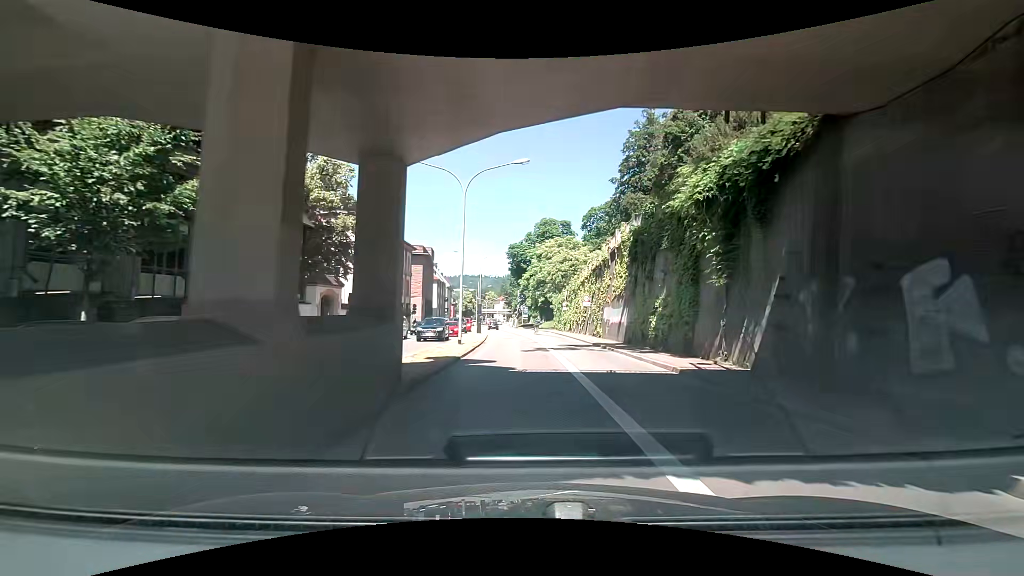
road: primary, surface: asphalt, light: Day
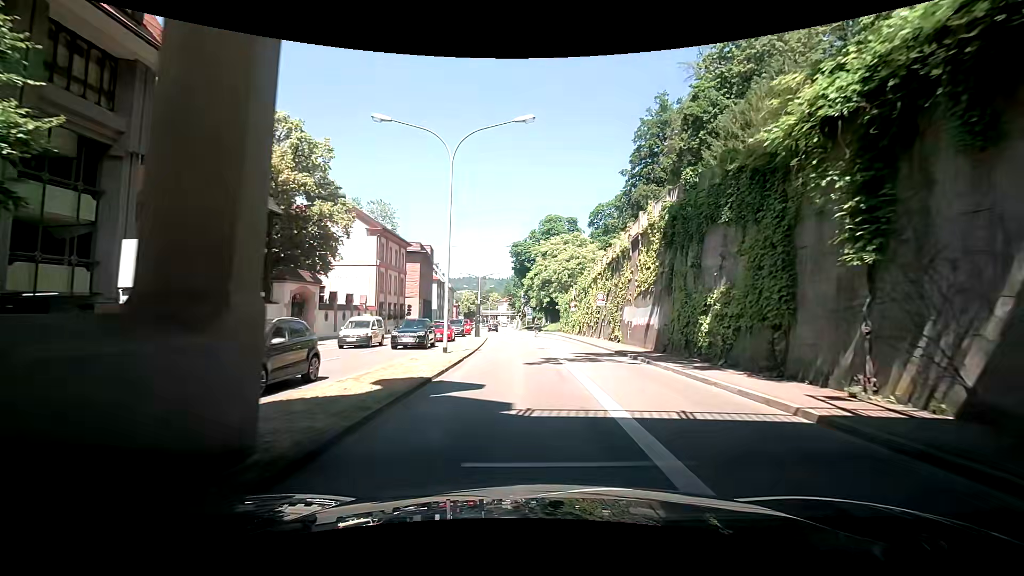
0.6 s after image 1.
(0.0, +5.9) m; 0°
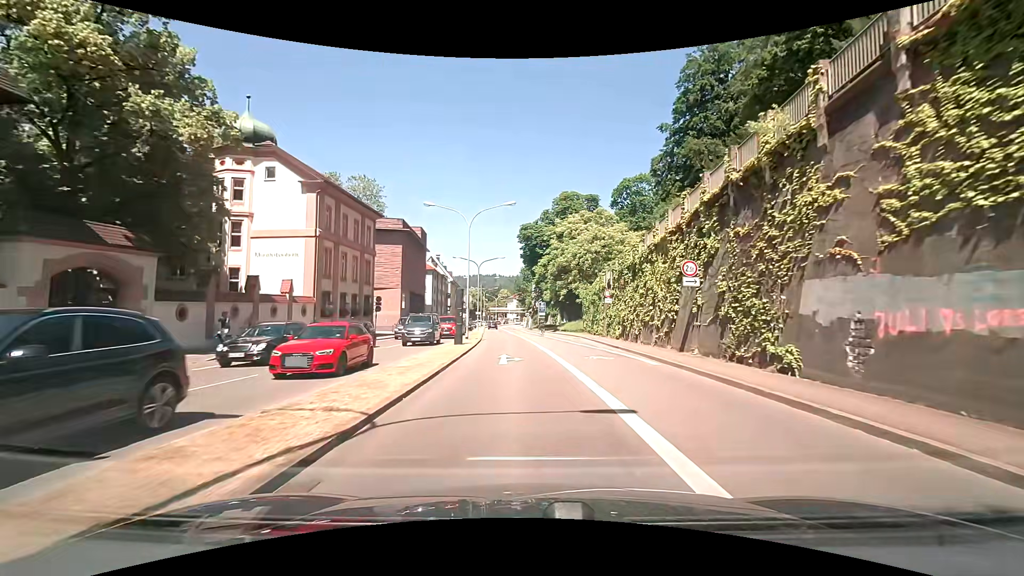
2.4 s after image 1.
(+0.6, +18.5) m; -1°
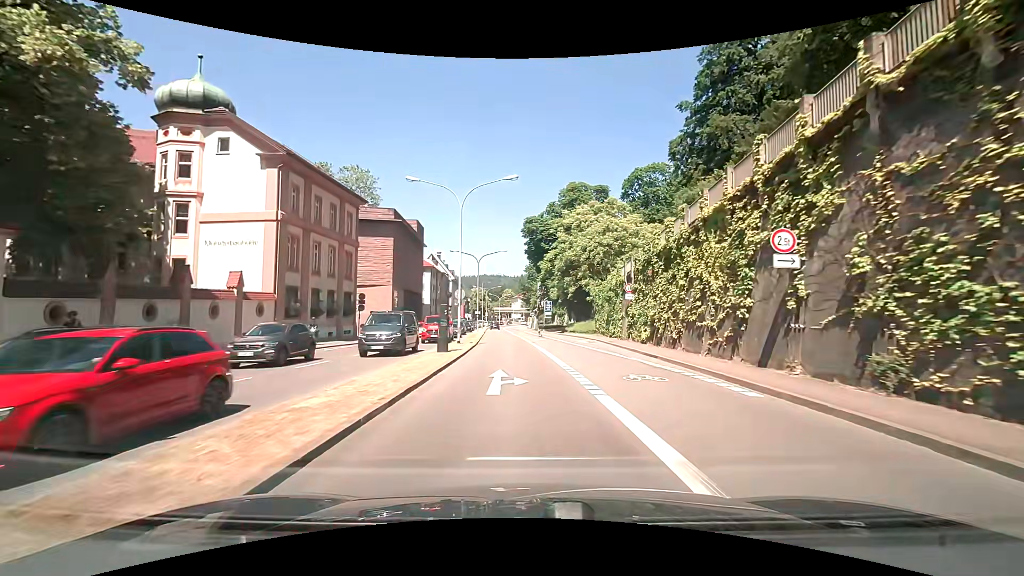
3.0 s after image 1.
(0.0, +6.5) m; -1°
